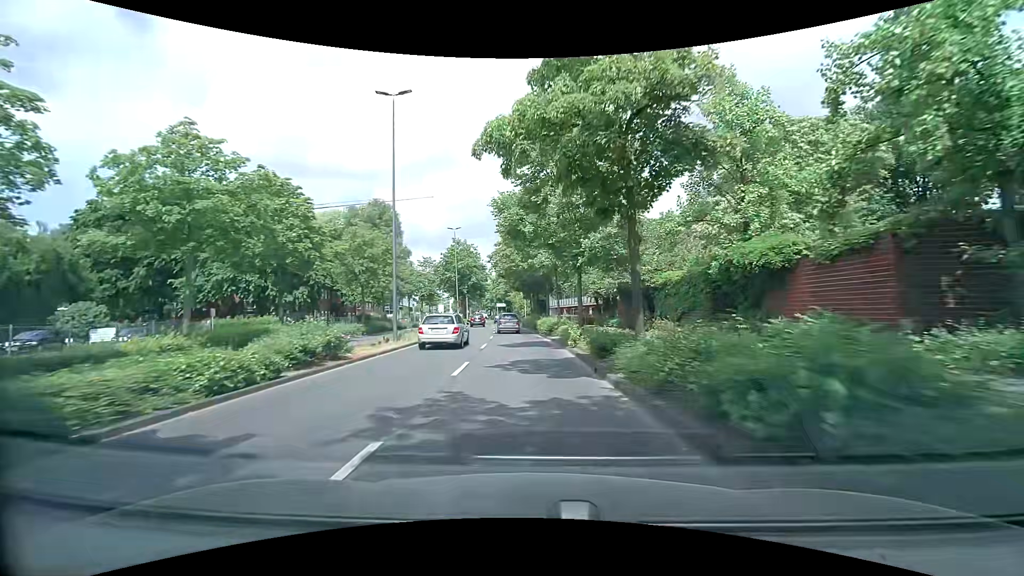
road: primary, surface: asphalt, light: Day
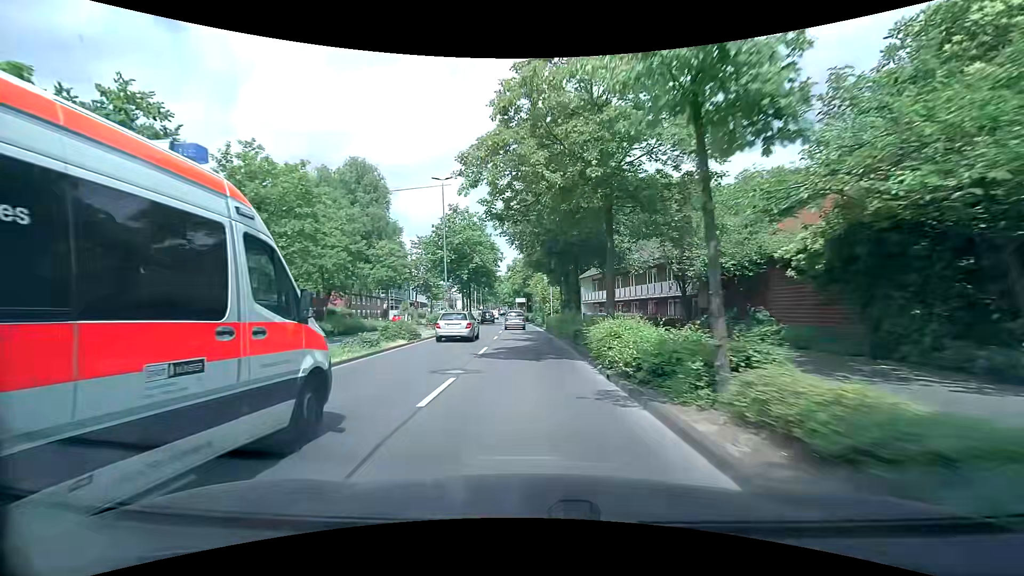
(-0.4, +22.5) m; -2°
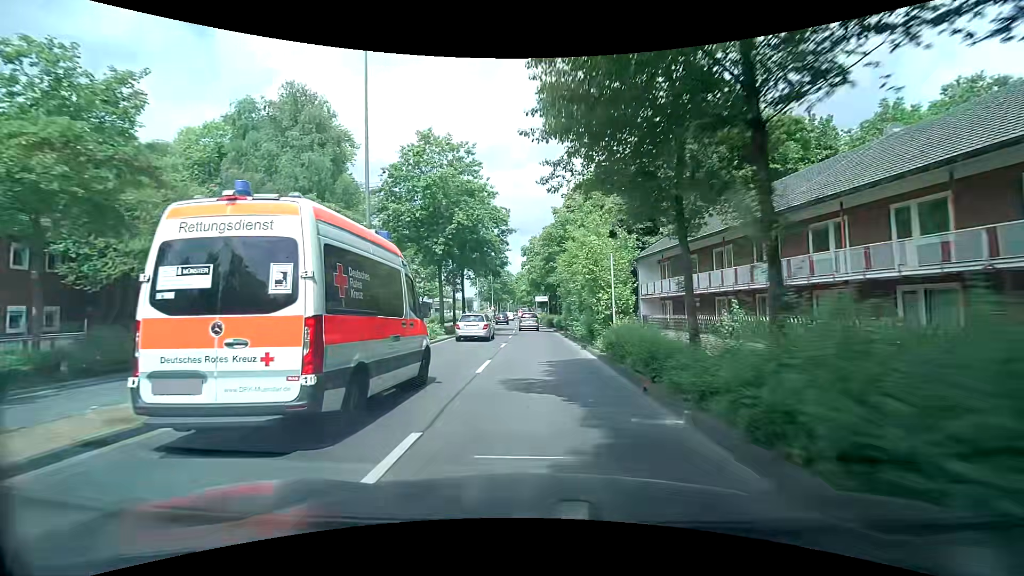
(-0.5, +23.1) m; -2°
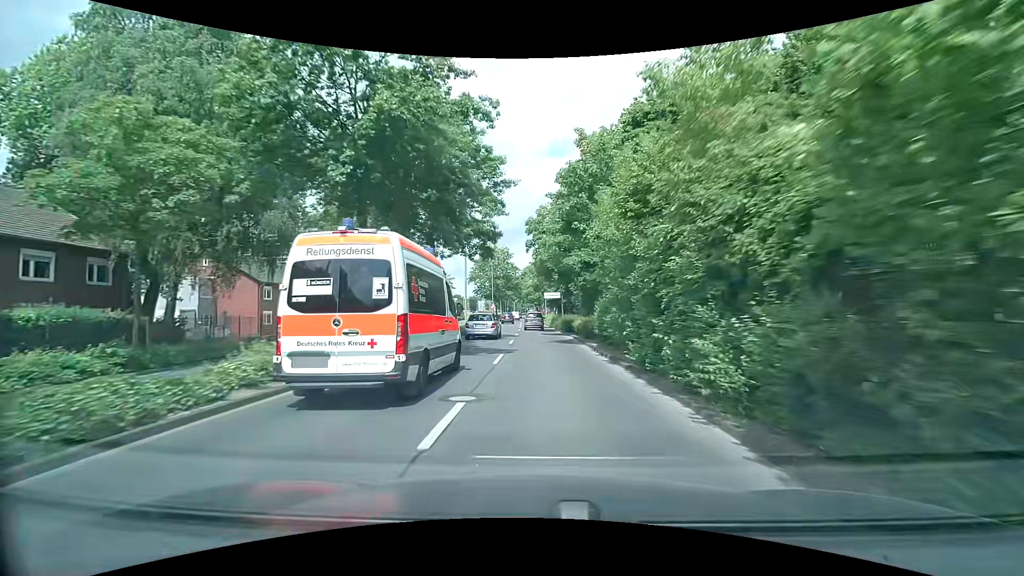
(-0.1, +15.4) m; -1°
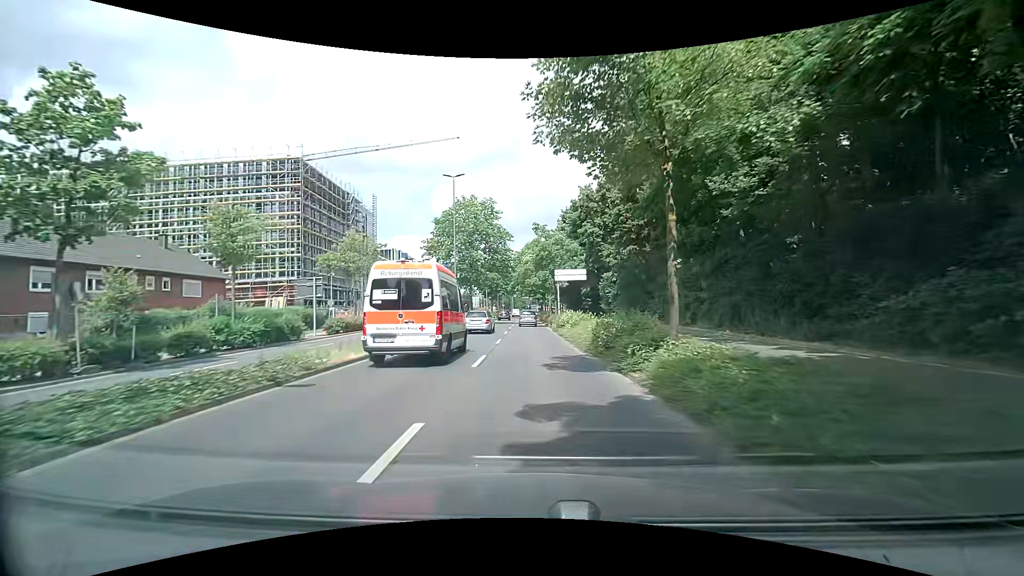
(+0.1, +38.3) m; 0°
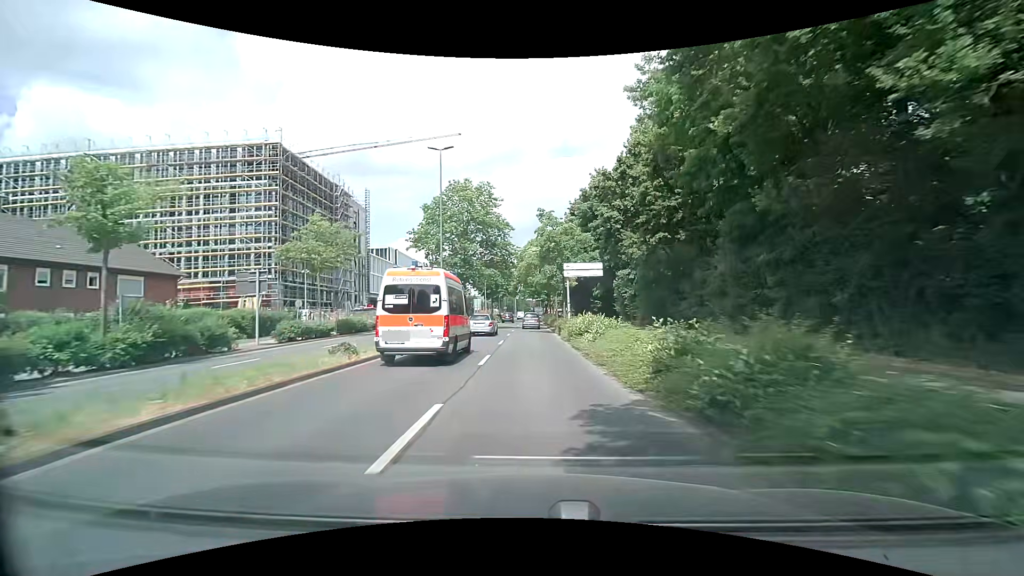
(-0.1, +7.6) m; -1°
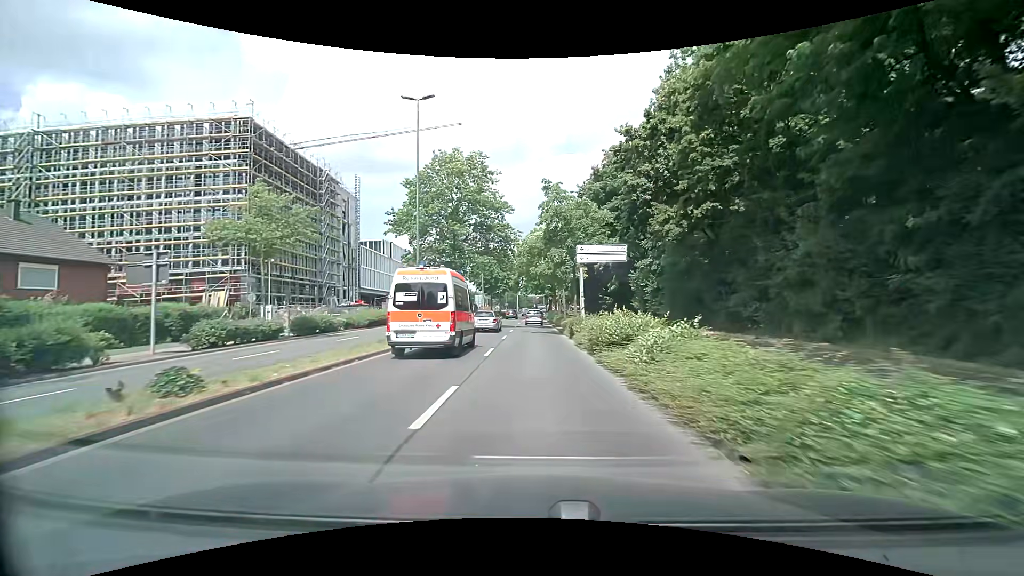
(0.0, +7.6) m; 0°
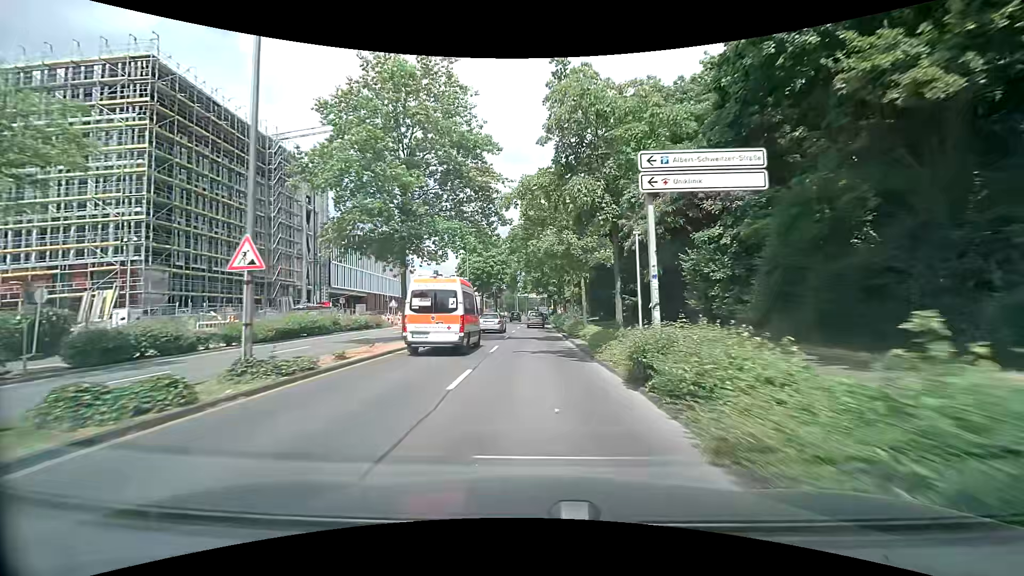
(-0.1, +15.3) m; -1°
(0, +10) (0, +20) (0, +30) (0, +40) (0, +50) (0, +60) (0, +70) (+1, +80) (+1, +90) (+2, +100) m
